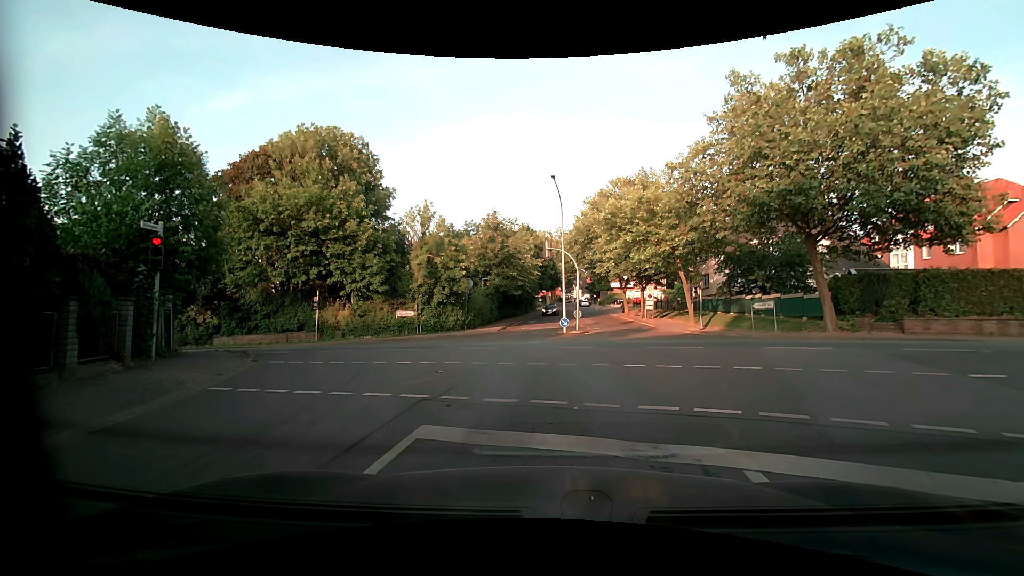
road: residential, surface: asphalt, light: Day
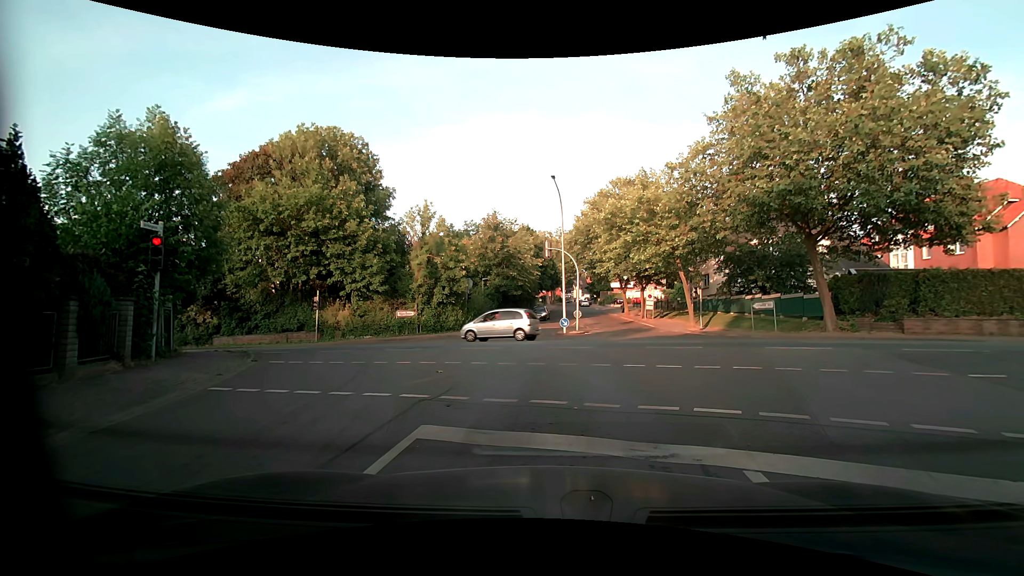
(0.0, 0.0) m; 0°
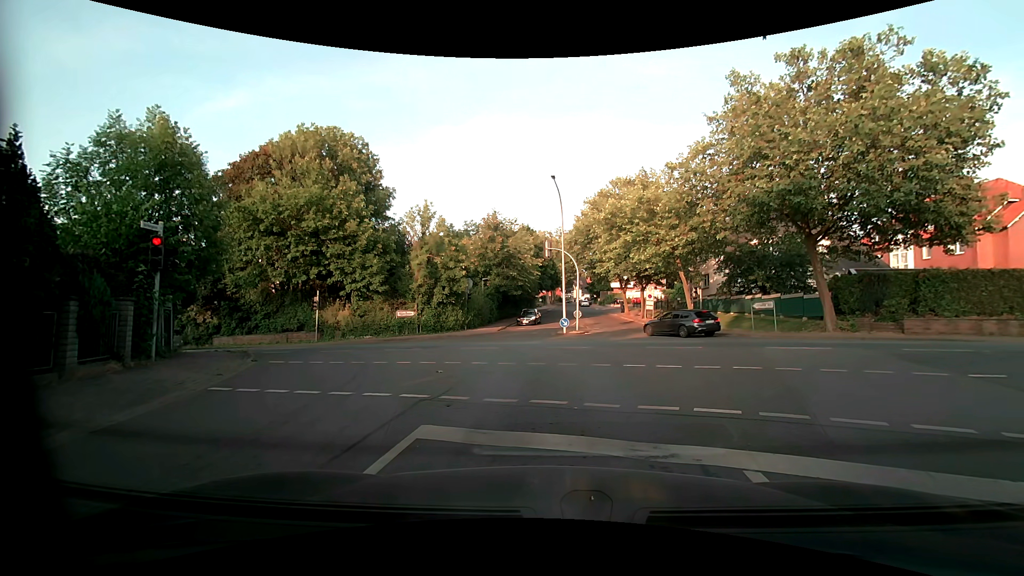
(0.0, 0.0) m; 0°
